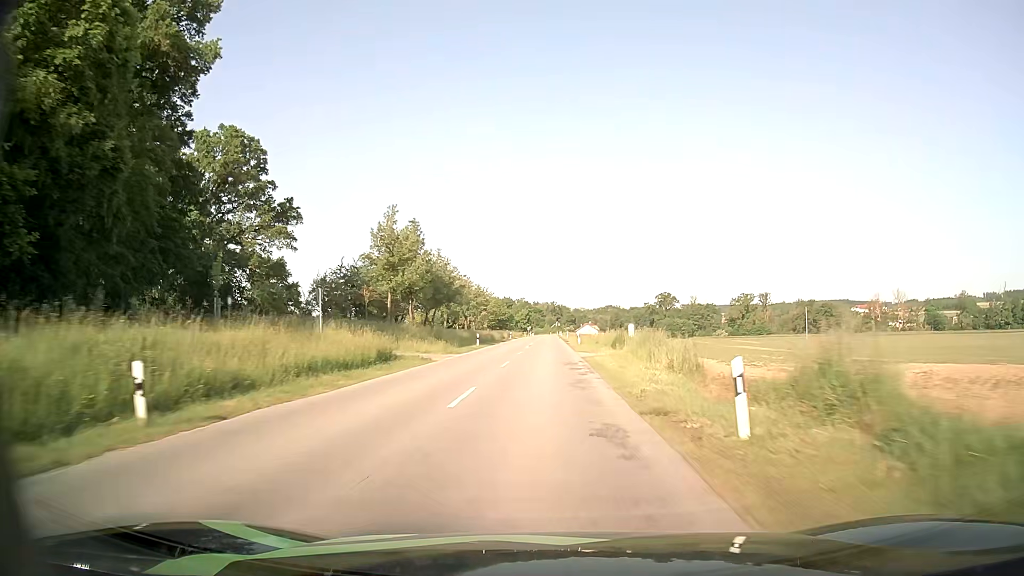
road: secondary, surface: asphalt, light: Day
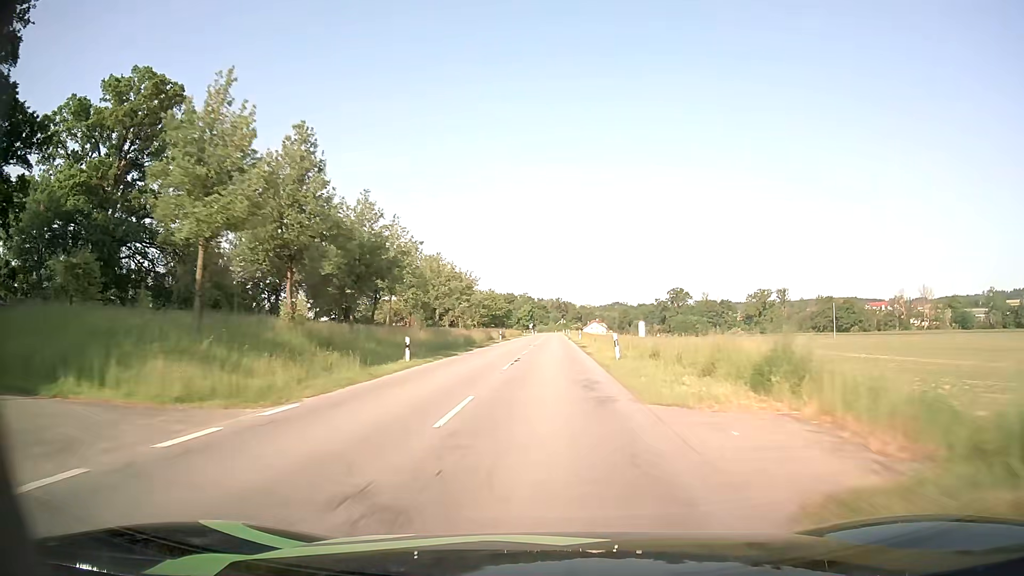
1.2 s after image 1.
(-0.3, +26.5) m; -1°
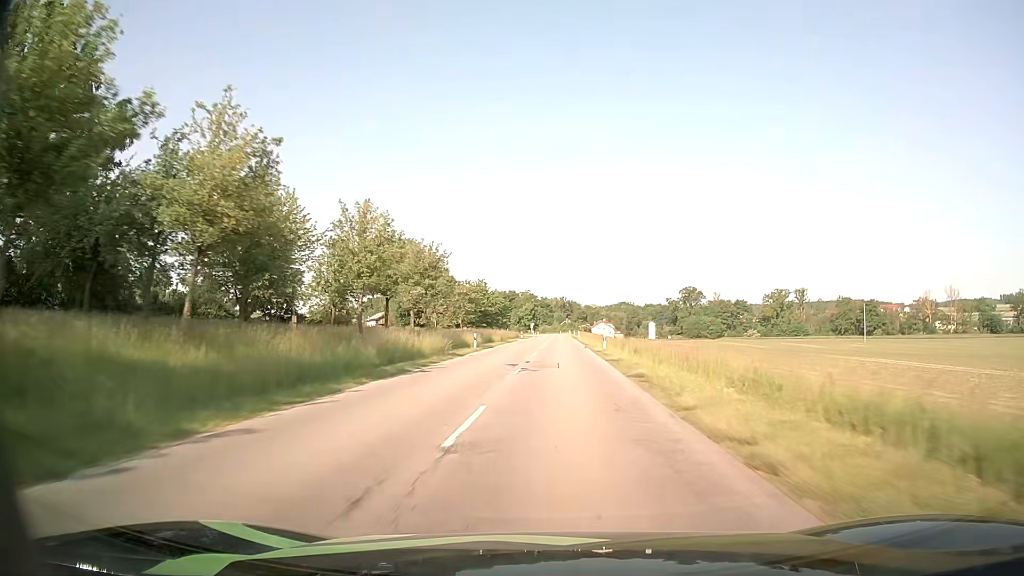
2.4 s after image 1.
(-0.1, +25.6) m; -1°
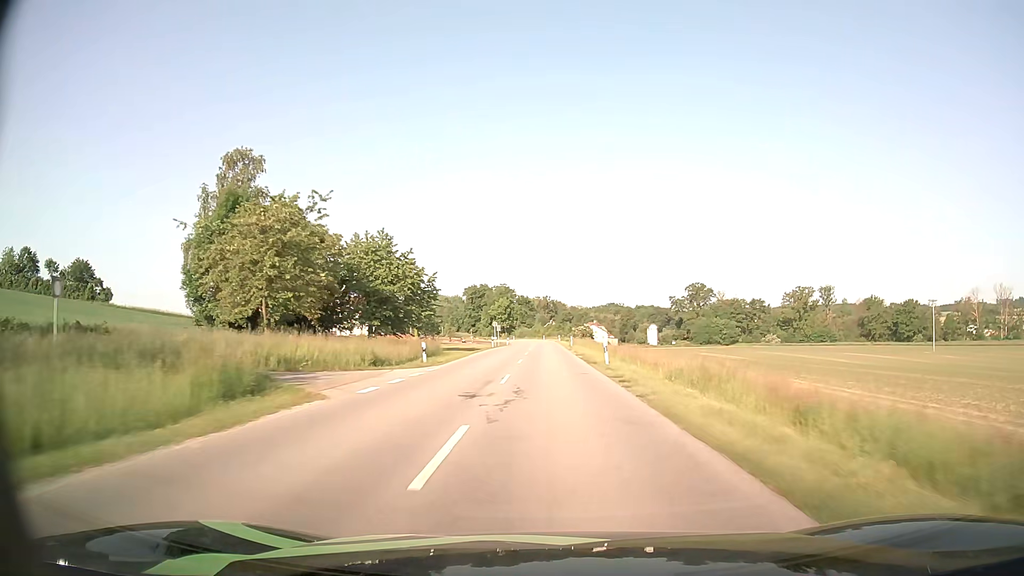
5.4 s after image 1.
(+0.9, +61.9) m; +2°
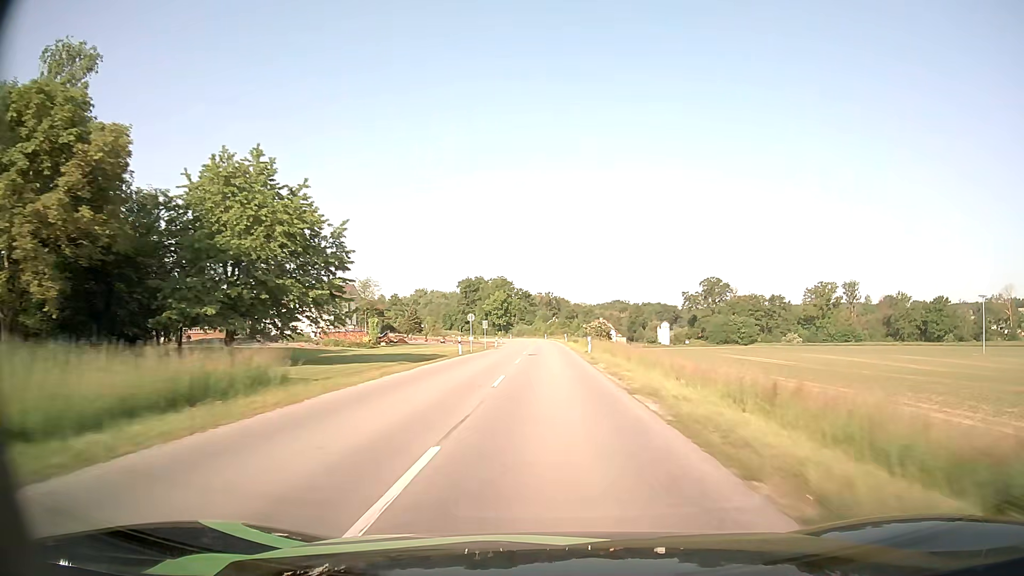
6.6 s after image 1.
(-0.1, +26.2) m; 0°
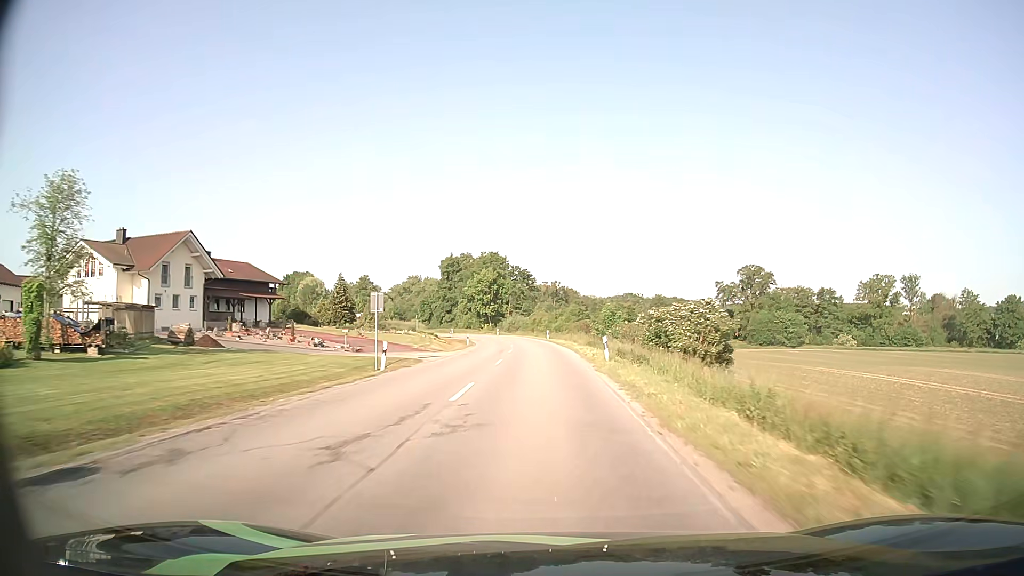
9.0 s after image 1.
(+0.2, +51.4) m; 0°
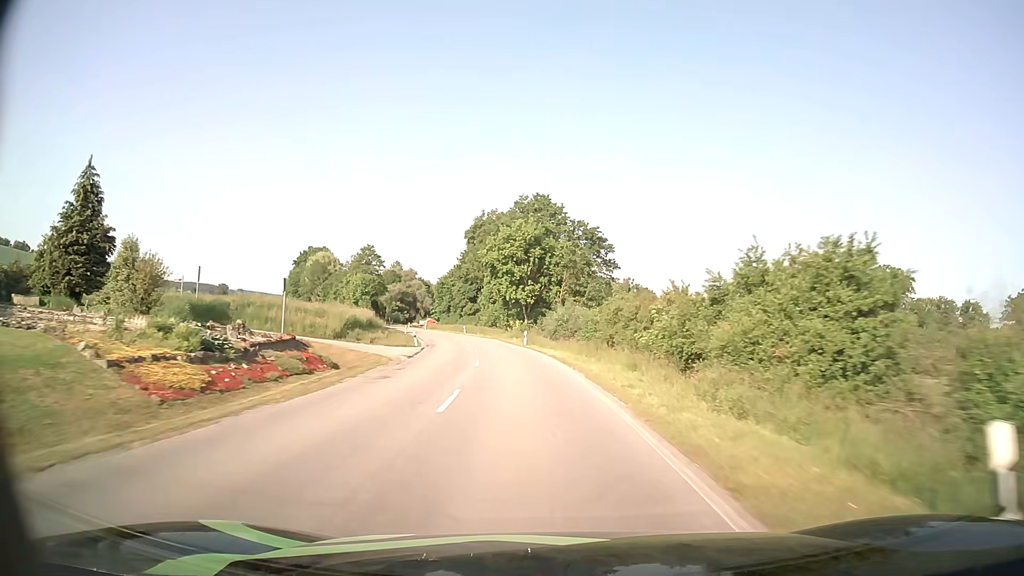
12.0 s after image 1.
(-1.8, +62.1) m; -5°
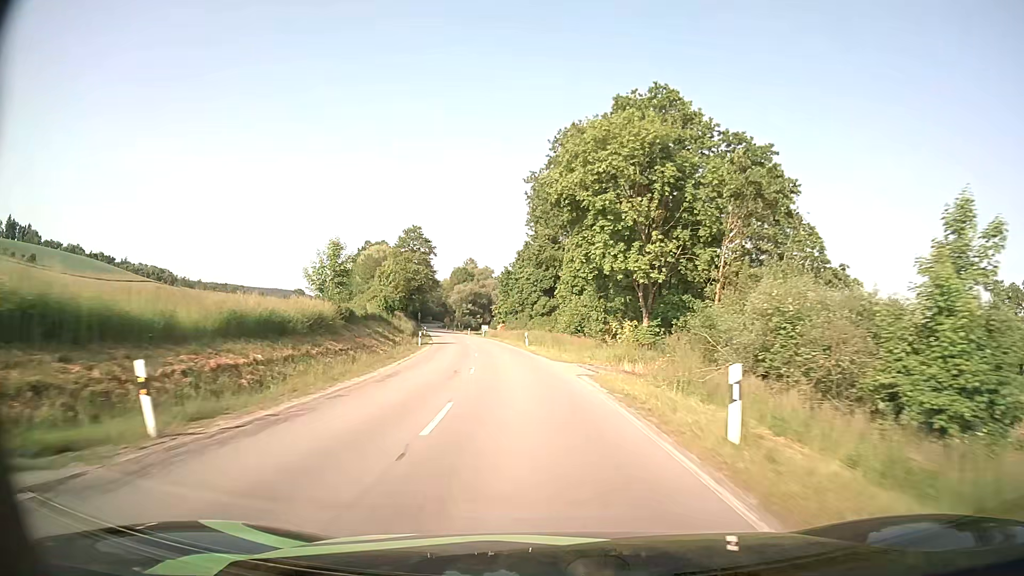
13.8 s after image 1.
(-2.6, +38.4) m; -8°
(0, +10) (-1, +20) (-1, +30) (-2, +40) (-4, +50) (-5, +60) (-7, +70) (-9, +79) (-11, +89) (-13, +99) m
